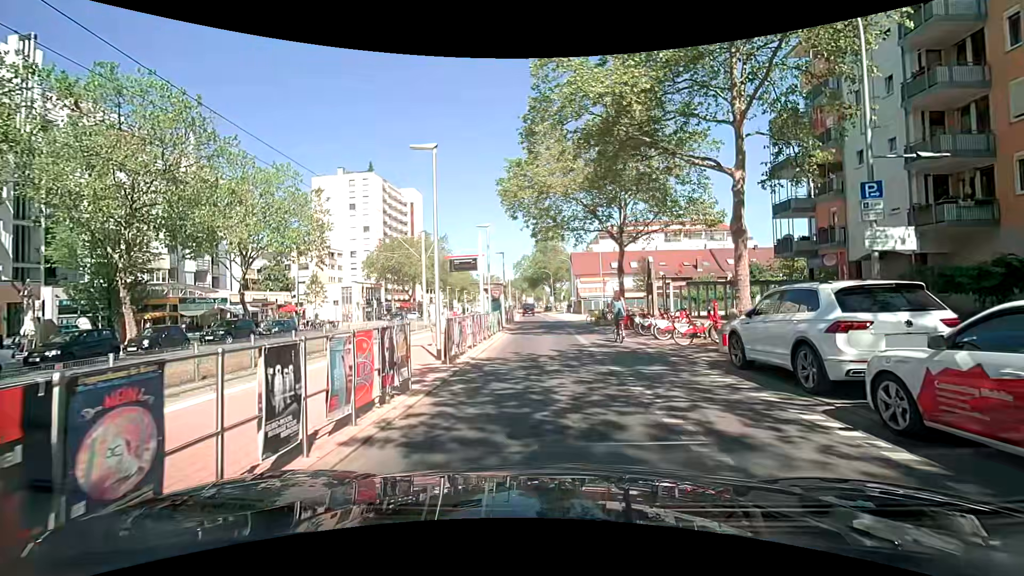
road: tertiary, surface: asphalt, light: Day
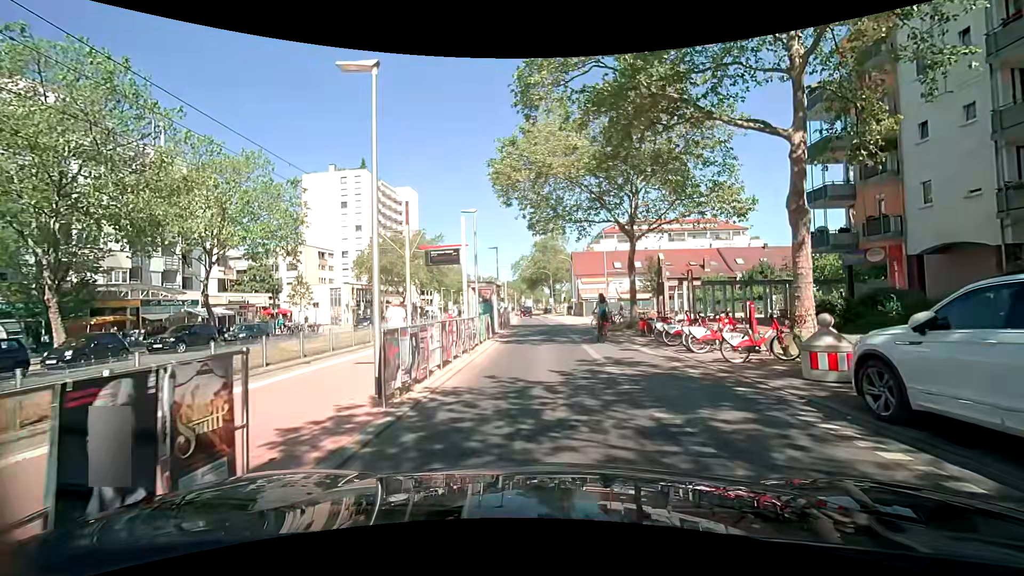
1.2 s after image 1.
(0.0, +4.3) m; 0°
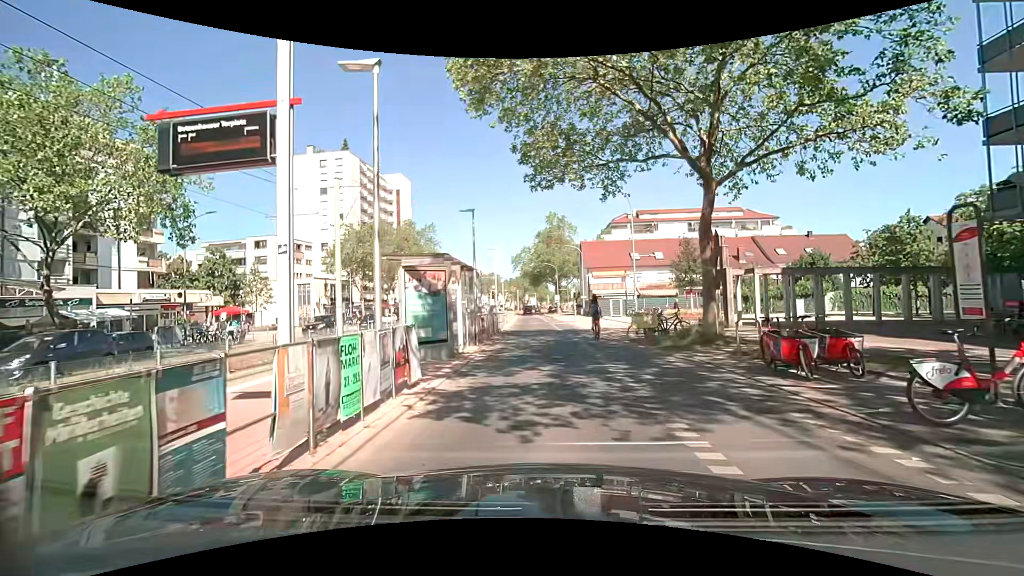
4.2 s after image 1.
(-0.1, +12.2) m; -1°
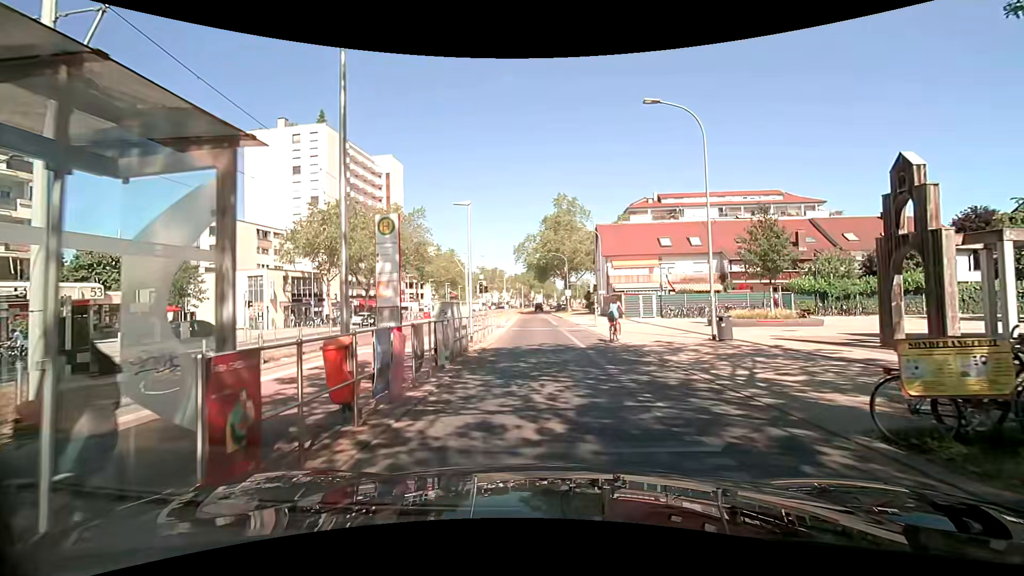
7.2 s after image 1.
(-0.1, +13.4) m; +1°
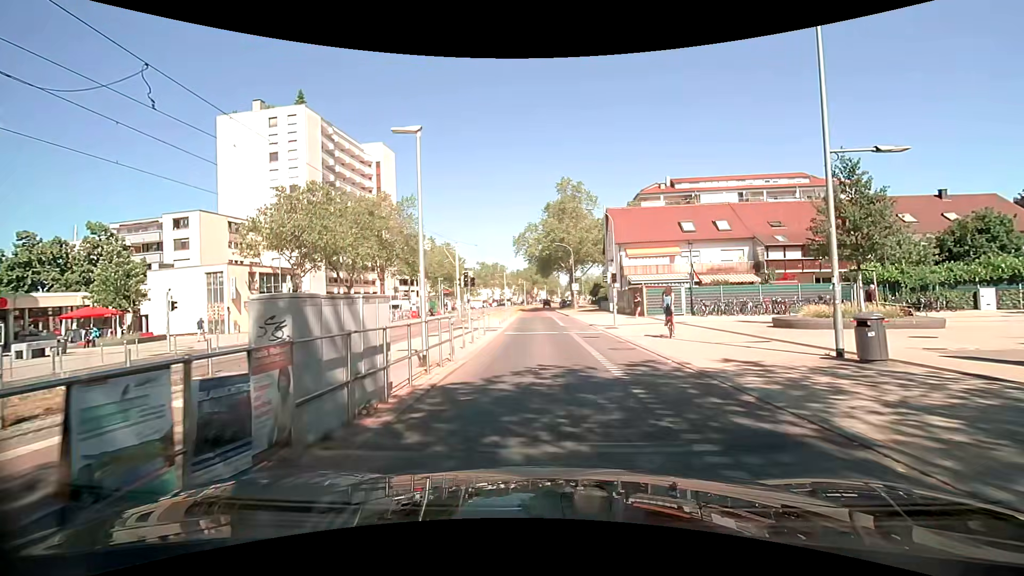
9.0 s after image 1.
(-0.2, +7.6) m; -1°
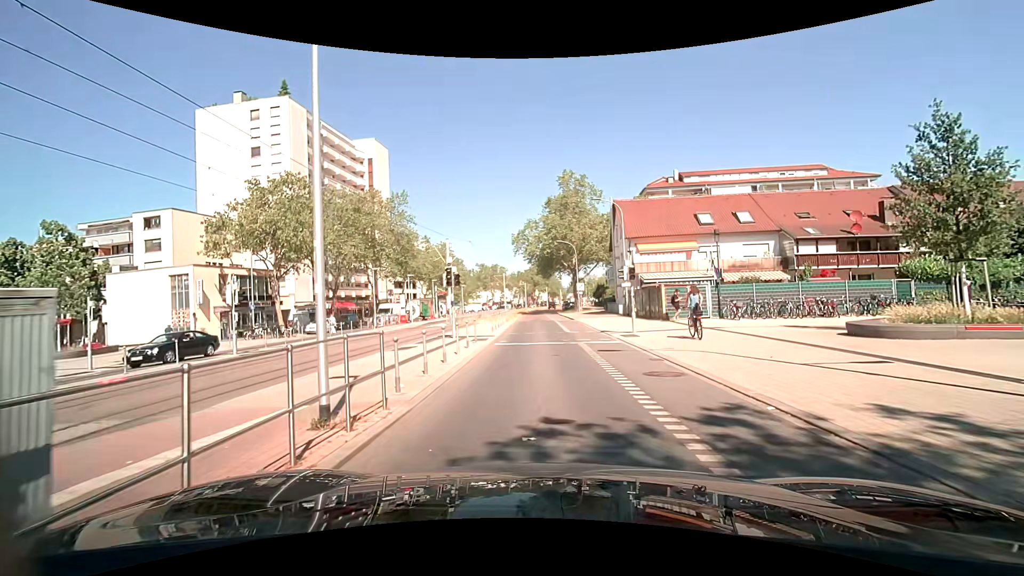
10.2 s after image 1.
(0.0, +5.0) m; -1°
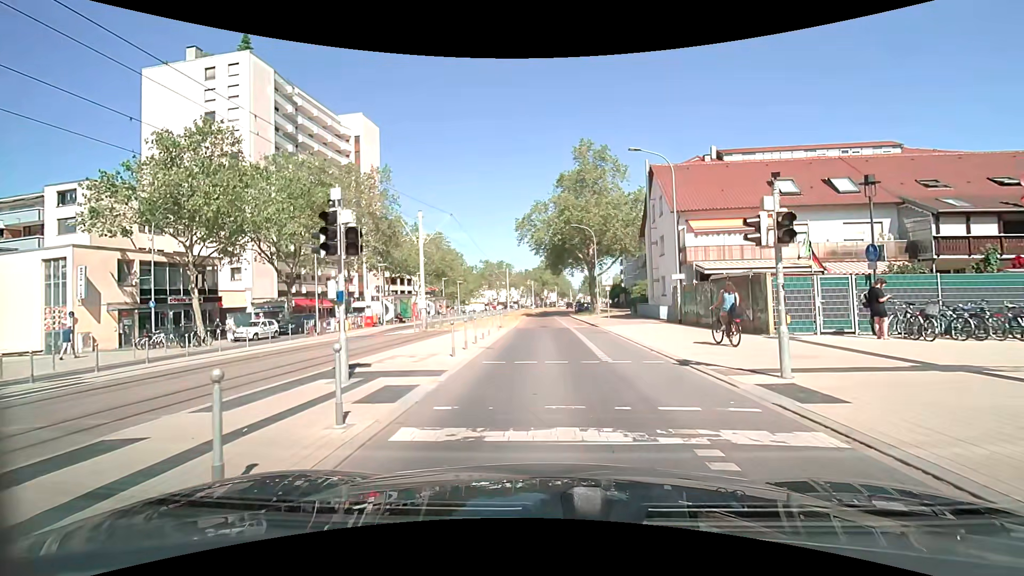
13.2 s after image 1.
(-0.1, +12.5) m; -1°
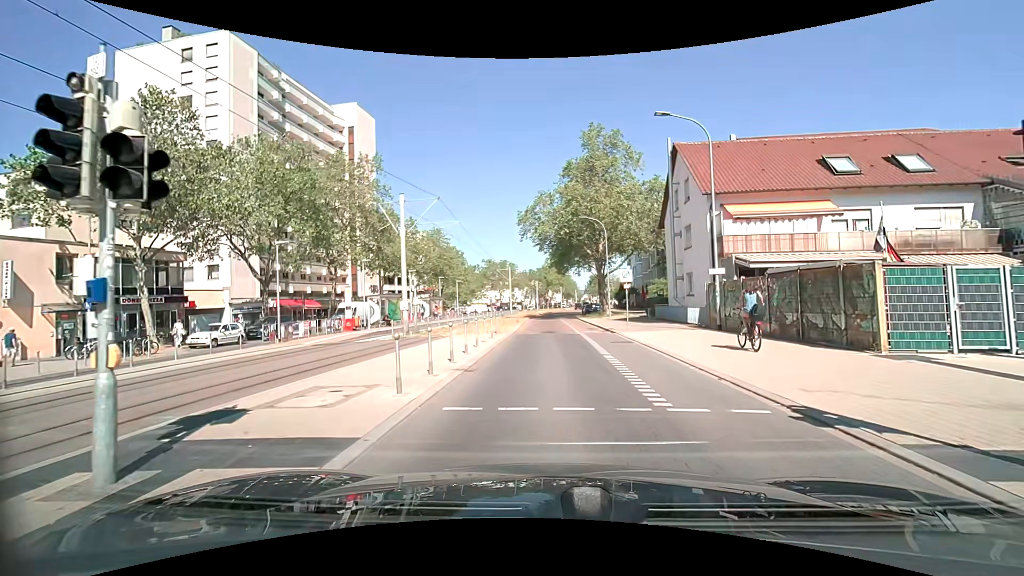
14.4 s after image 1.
(0.0, +5.0) m; -1°
(0, +10) (0, +20) (0, +30) (0, +40) (0, +50) (+1, +60) (+1, +70) (+2, +80) (+3, +90) (+4, +100) m
